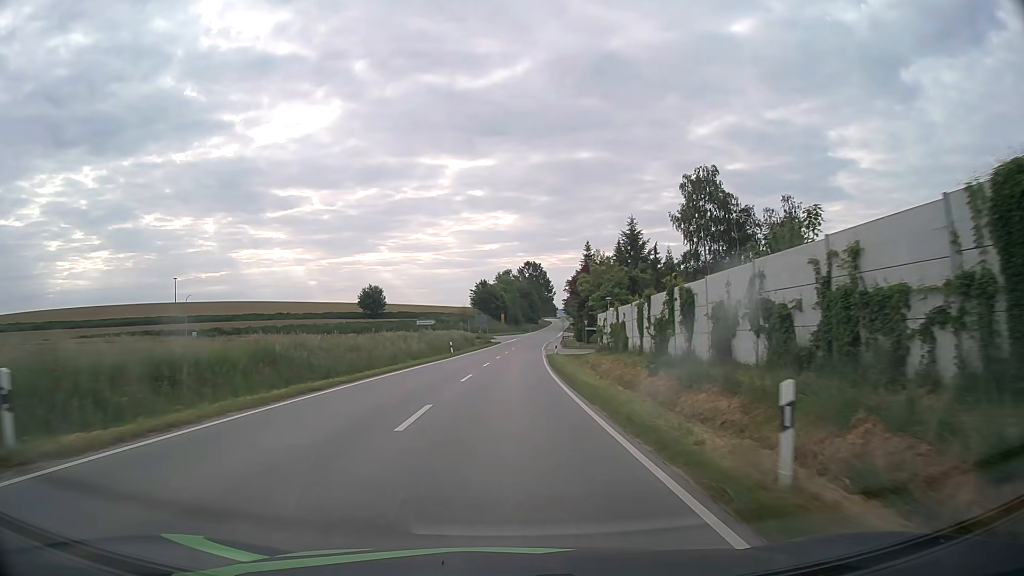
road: secondary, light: Day
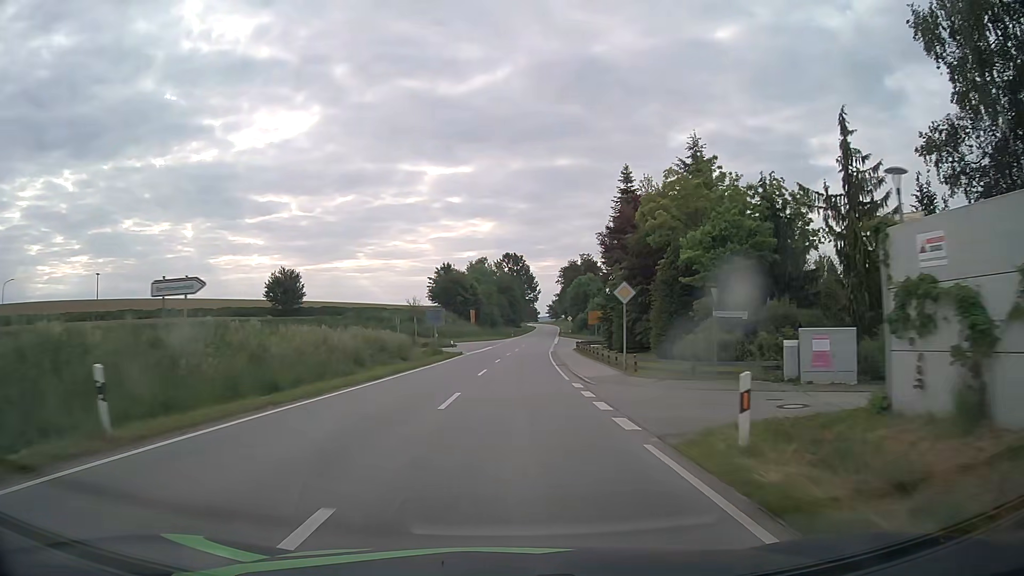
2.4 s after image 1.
(+0.6, +44.8) m; +2°
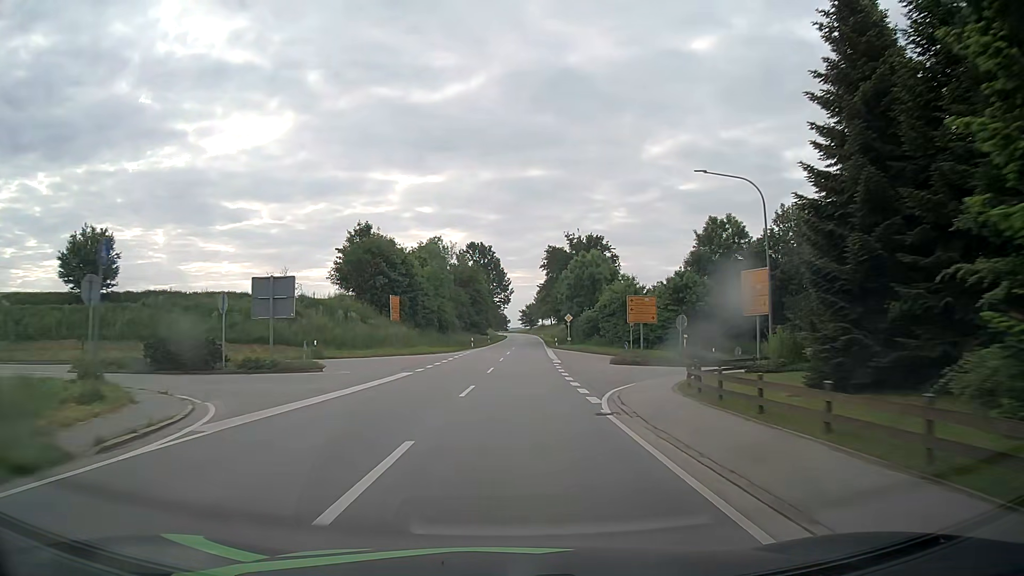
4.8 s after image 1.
(+1.1, +44.4) m; +3°
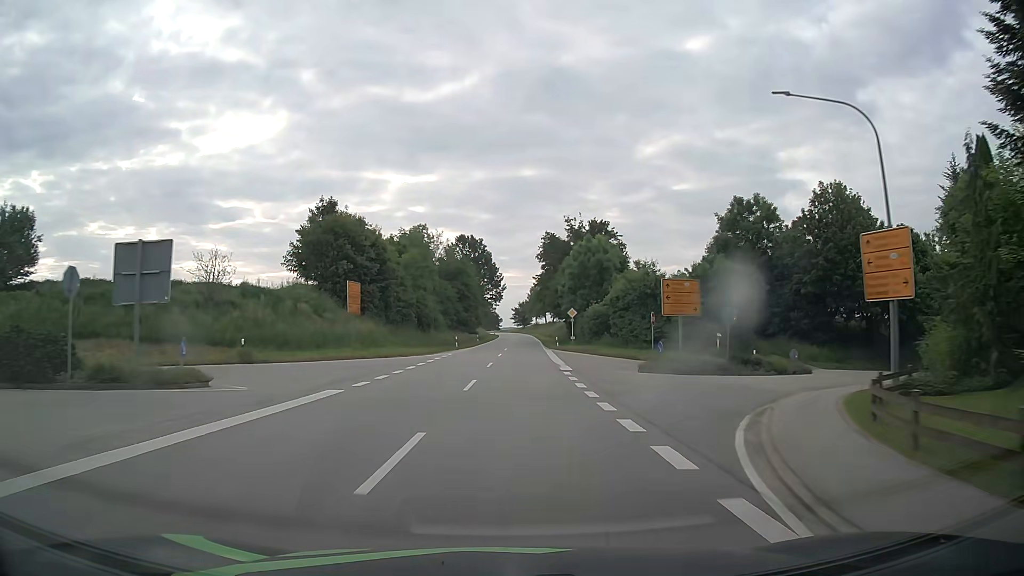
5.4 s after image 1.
(0.0, +11.0) m; 0°
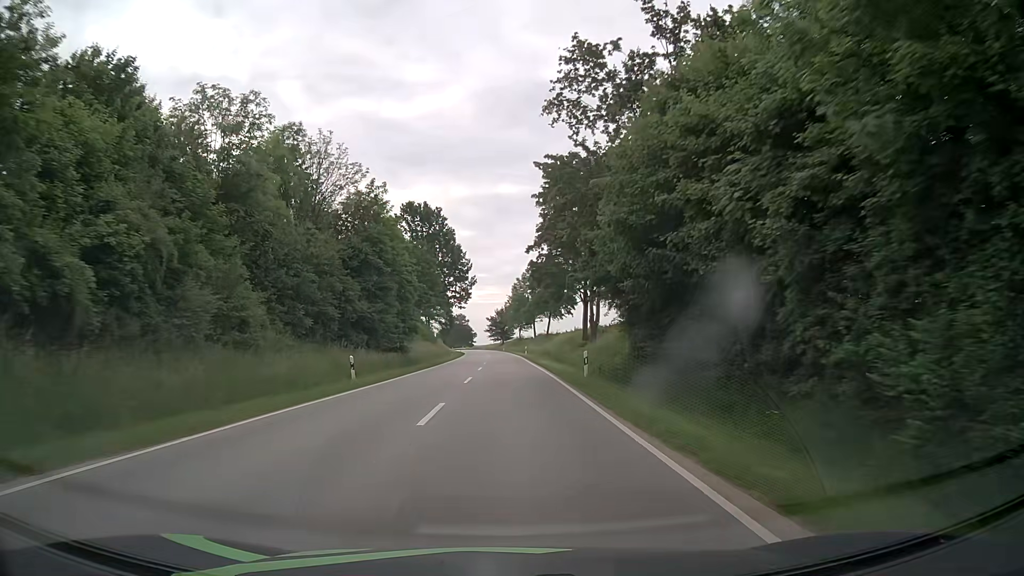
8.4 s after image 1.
(+1.5, +55.0) m; +2°
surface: asphalt
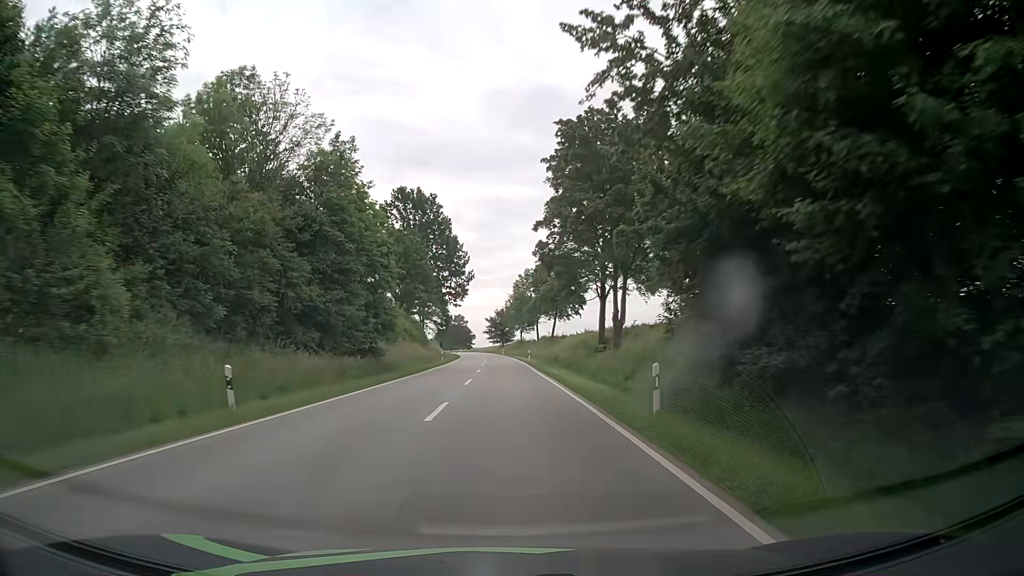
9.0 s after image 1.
(0.0, +10.9) m; -1°
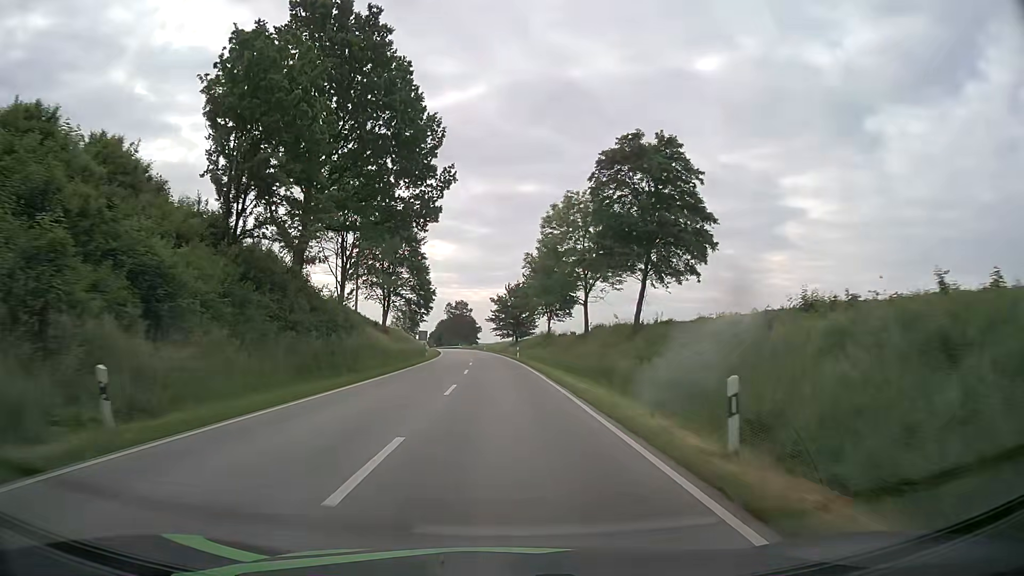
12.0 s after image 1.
(+0.1, +55.0) m; 0°
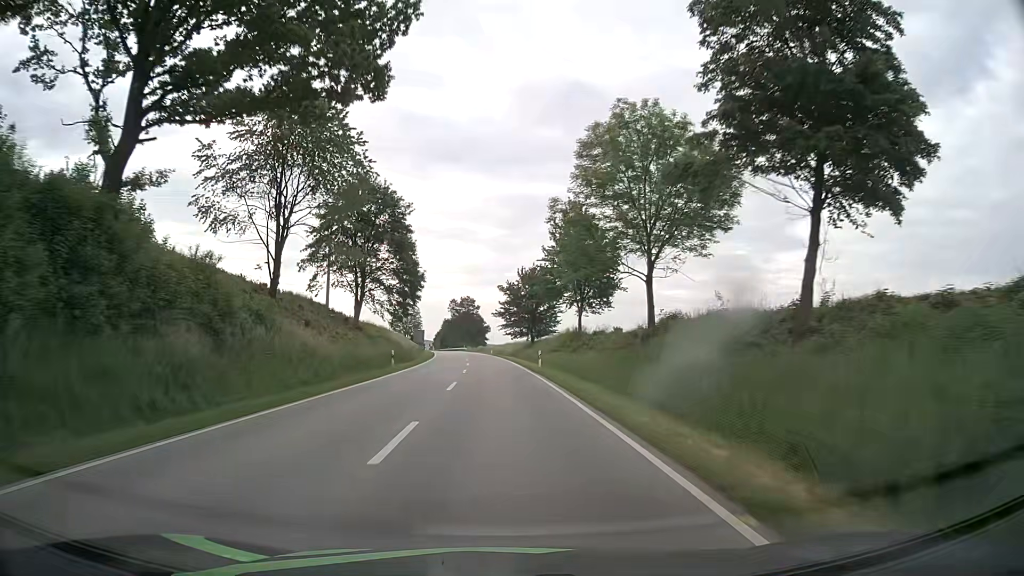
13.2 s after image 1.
(-0.2, +22.1) m; -1°
(0, +10) (0, +20) (-1, +30) (-1, +40) (-1, +50) (-2, +60) (-3, +70) (-4, +80) (-5, +90) (-6, +100) m
